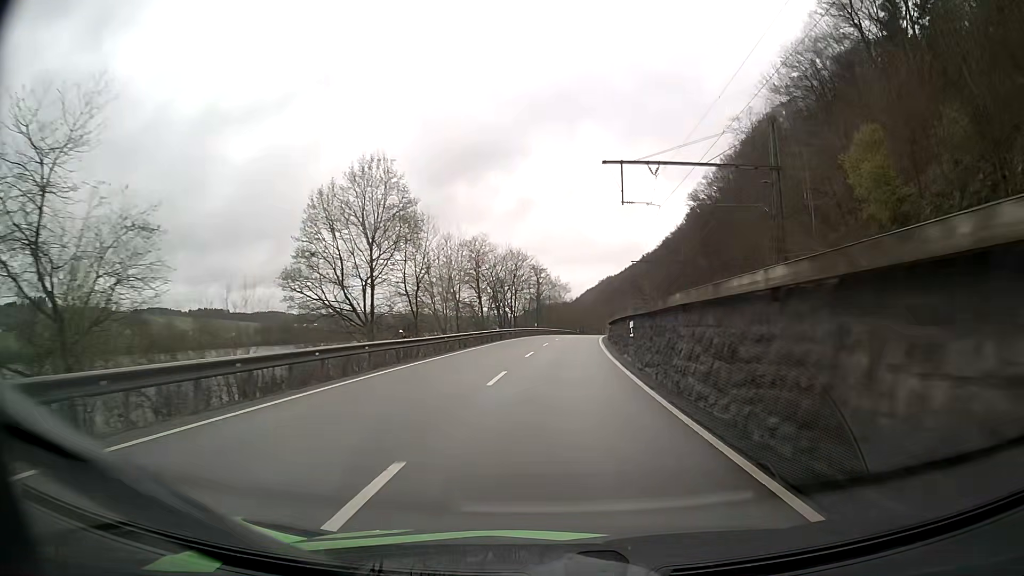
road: primary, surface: asphalt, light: Day
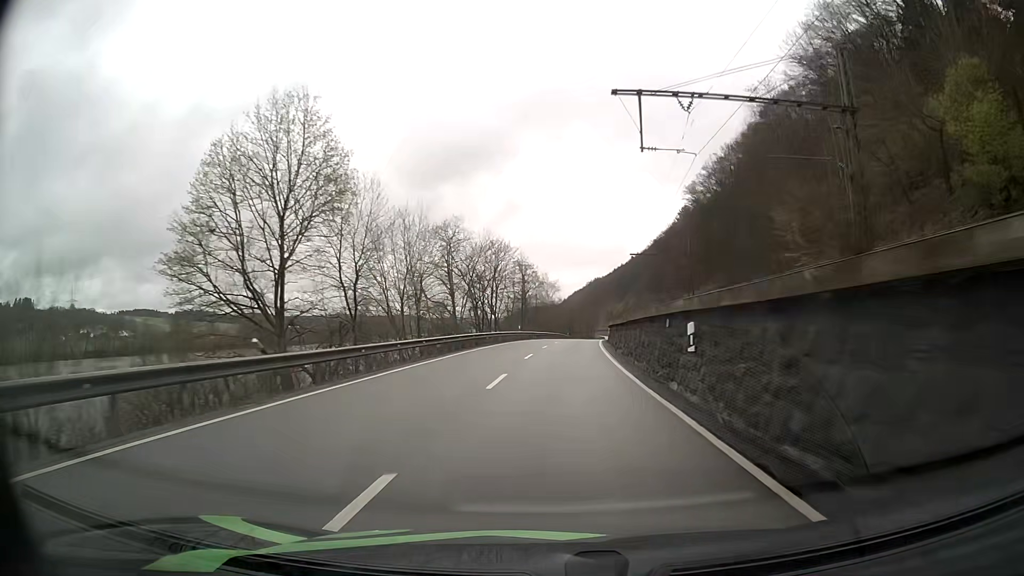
(+0.1, +12.4) m; +1°
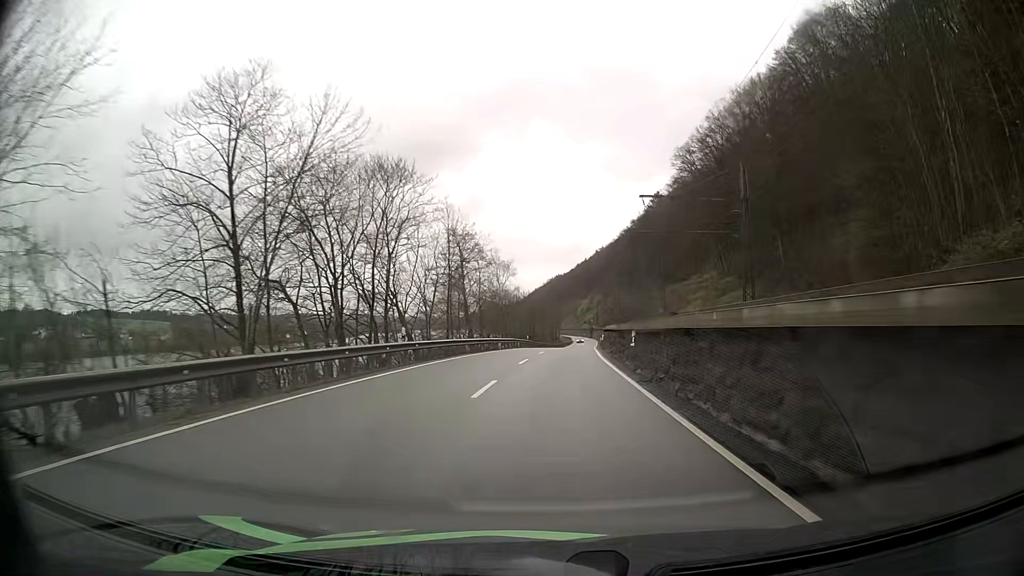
(+1.0, +37.4) m; +3°
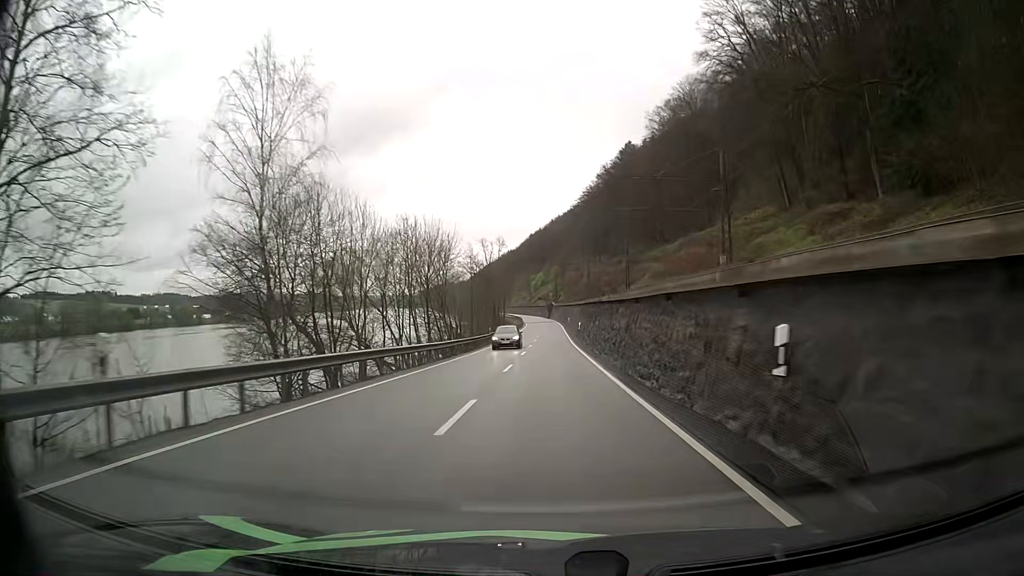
(+2.5, +63.2) m; +4°
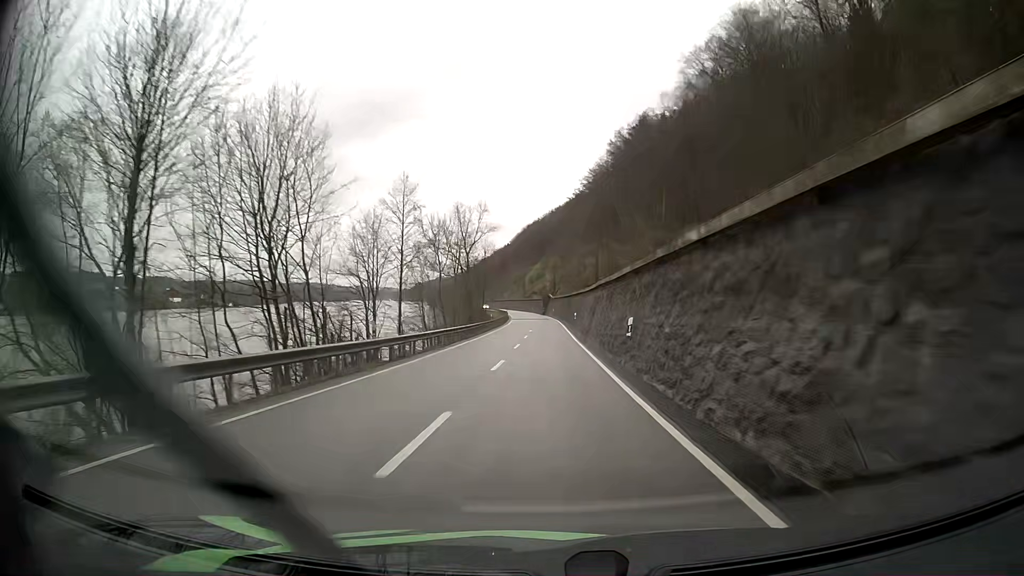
(+0.3, +38.5) m; +1°
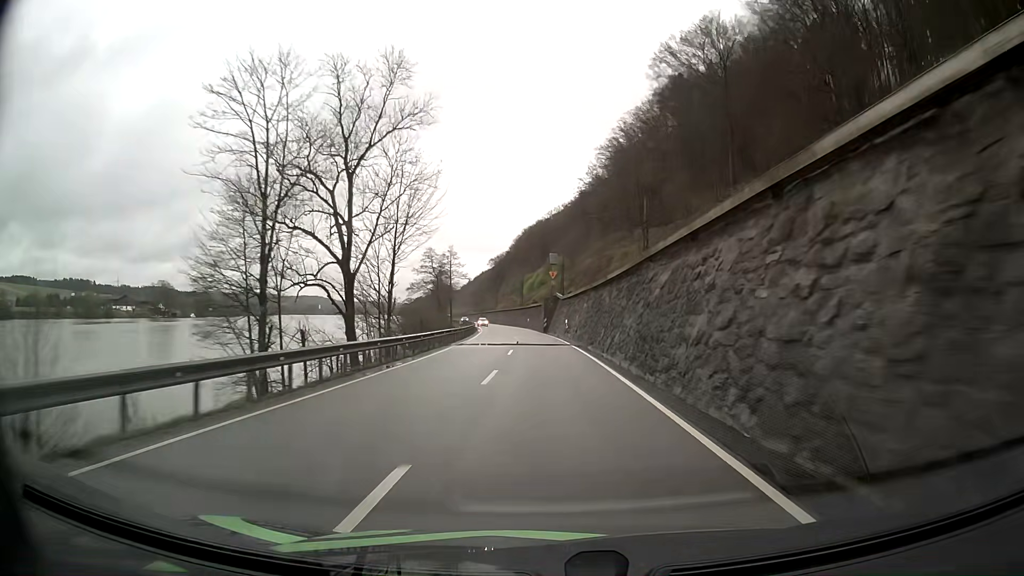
(0.0, +63.7) m; -1°
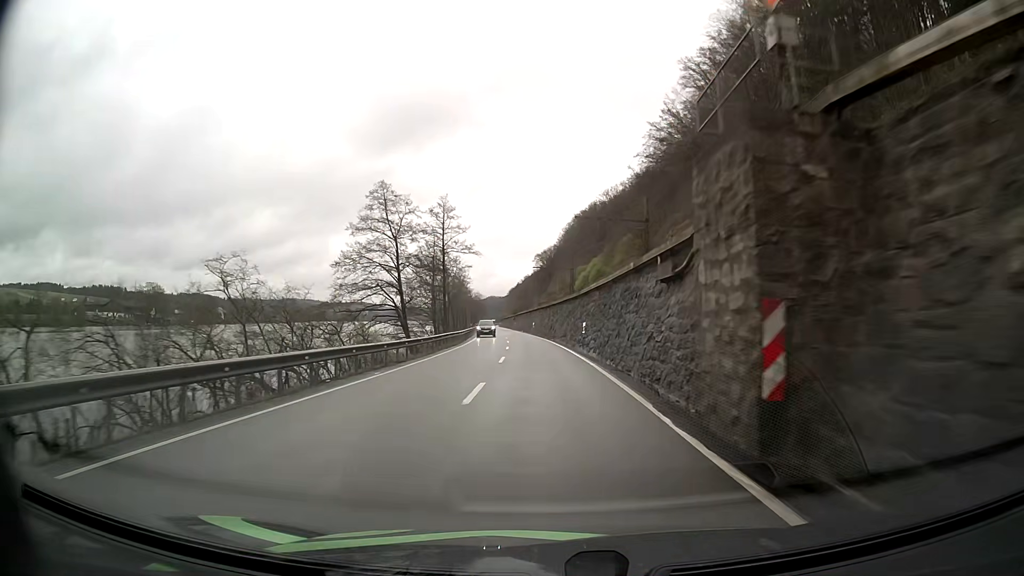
(-1.3, +63.0) m; -4°
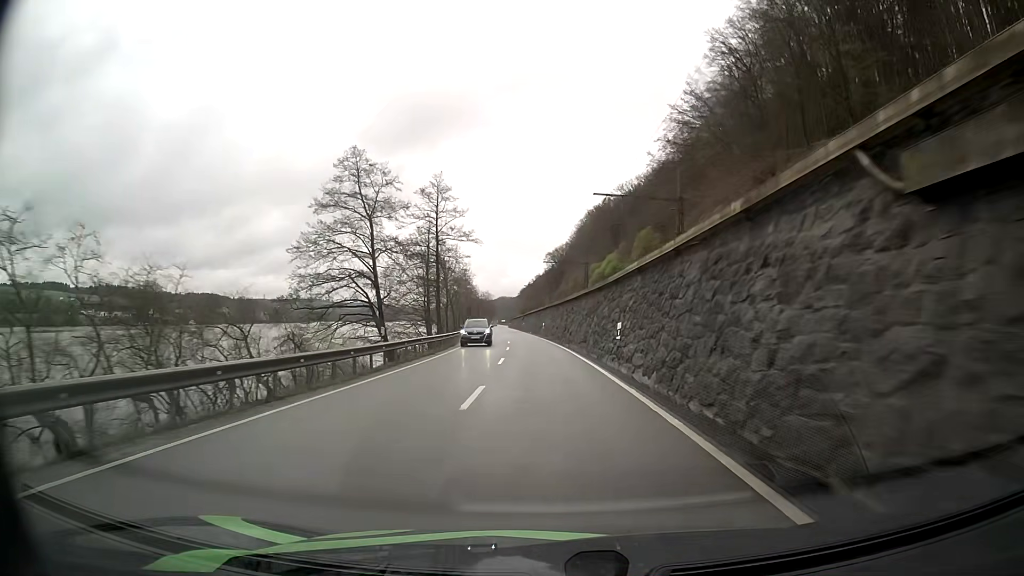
(-0.1, +12.6) m; -1°
(0, +10) (0, +20) (0, +30) (-1, +40) (-1, +50) (-2, +60) (-3, +70) (-3, +80) (-4, +90) (-5, +100) m
